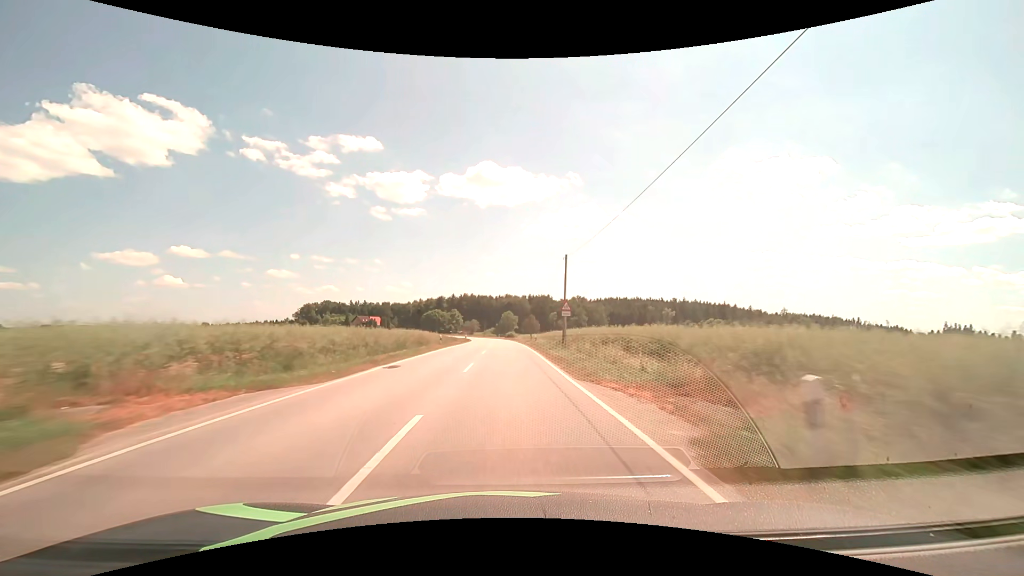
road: secondary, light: Day
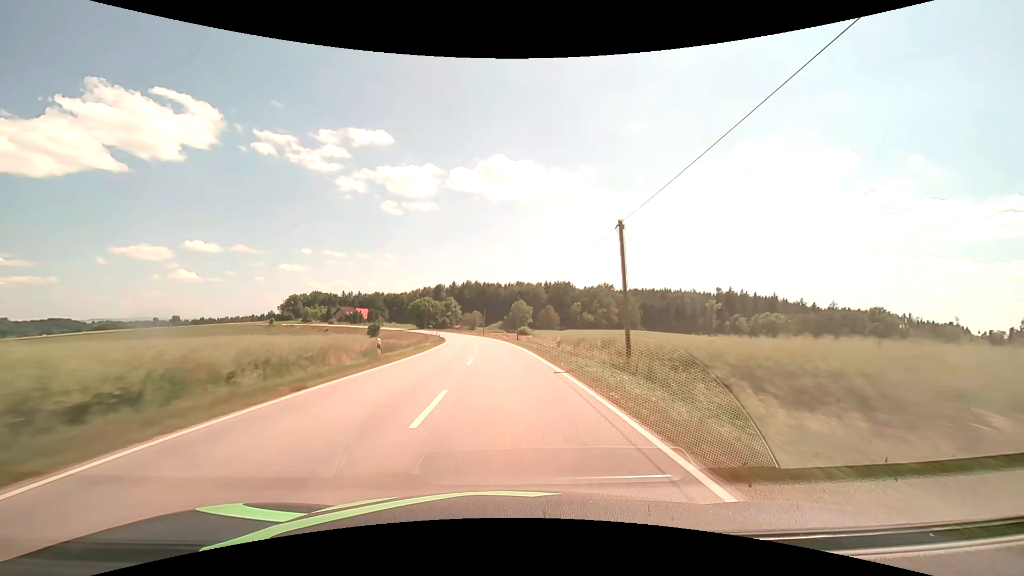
(-0.1, +57.0) m; -1°
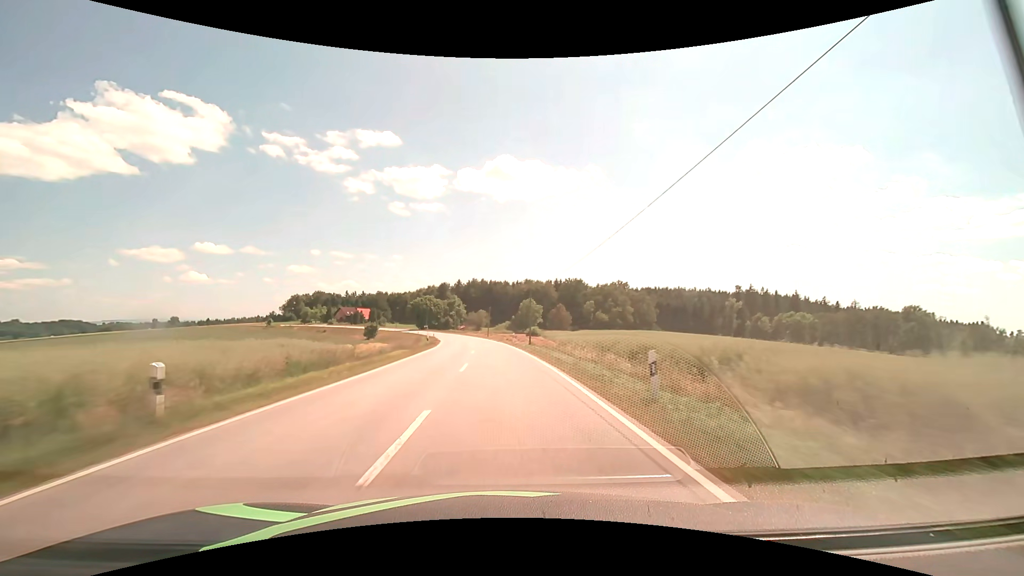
(-0.1, +14.3) m; -1°
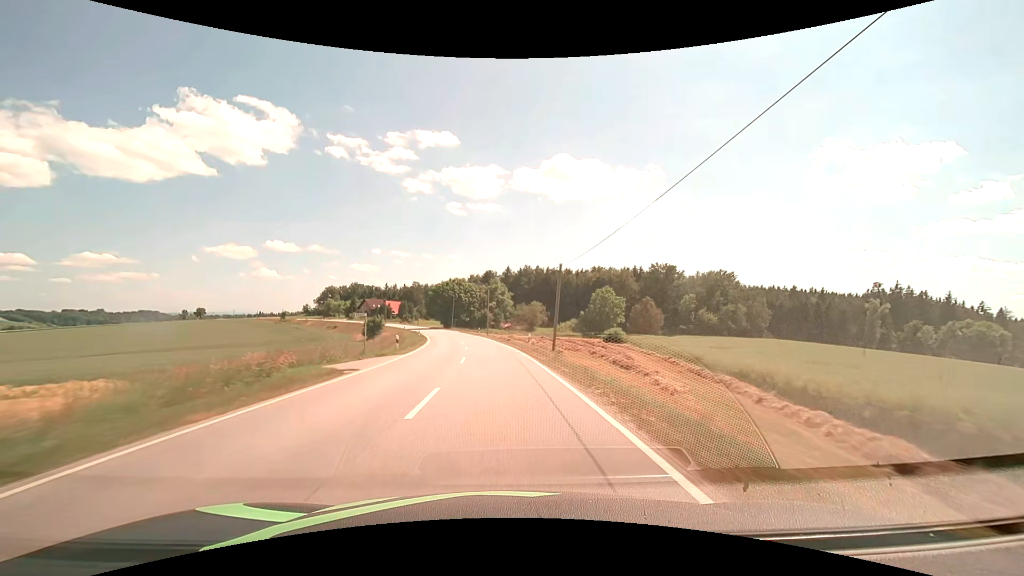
(-2.7, +56.9) m; -6°
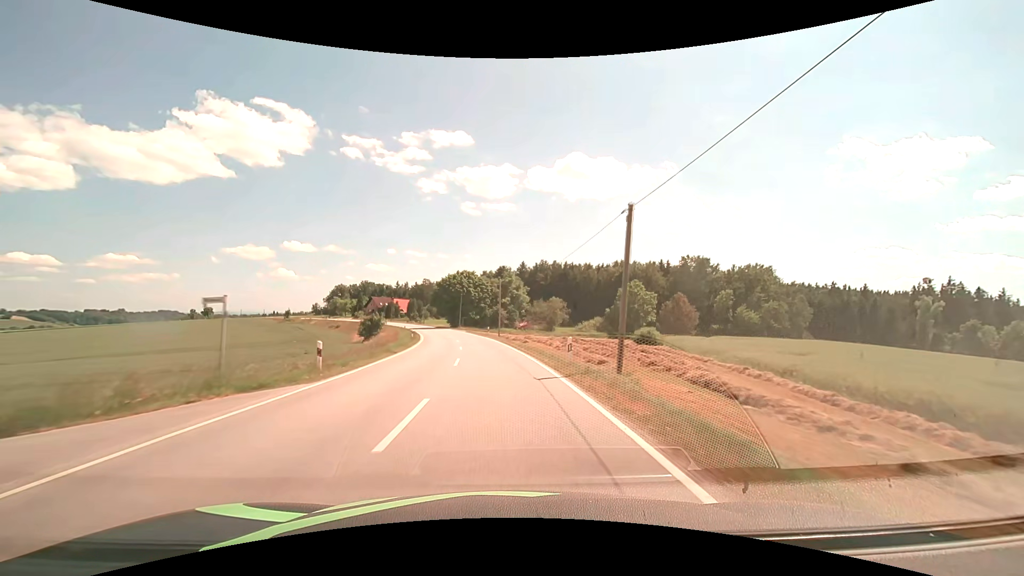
(-0.2, +14.2) m; -1°
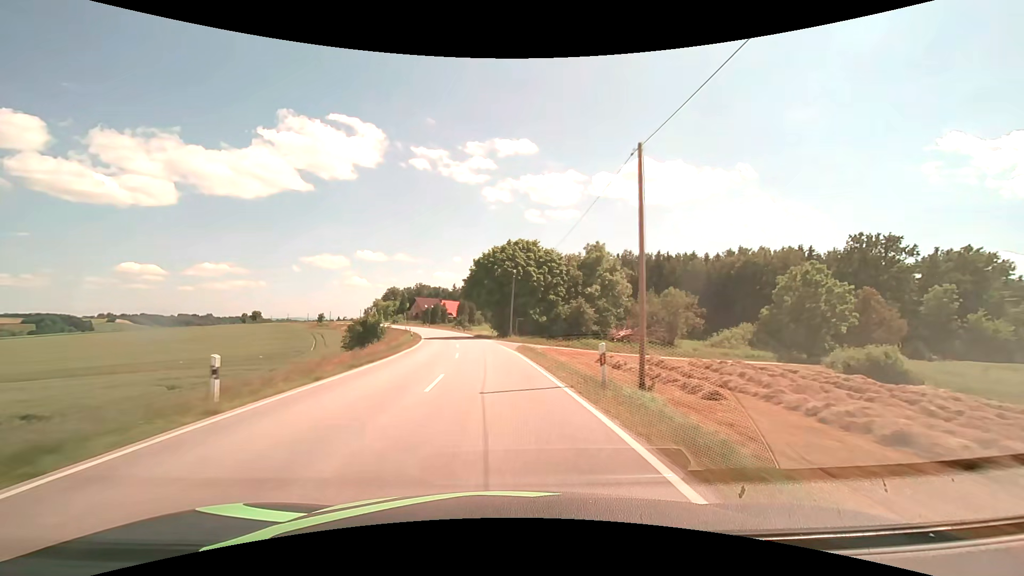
(-2.6, +42.6) m; -7°
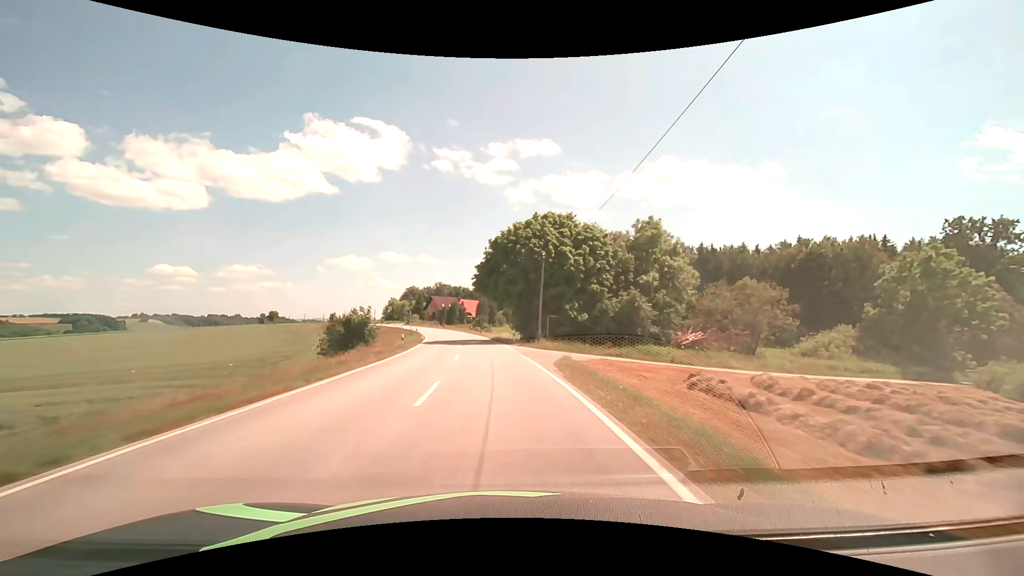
(-0.3, +14.2) m; -2°
(0, +10) (-1, +20) (-1, +30) (-2, +40) (-4, +50) (-5, +60) (-7, +70) (-9, +79) (-11, +89) (-14, +99) m
